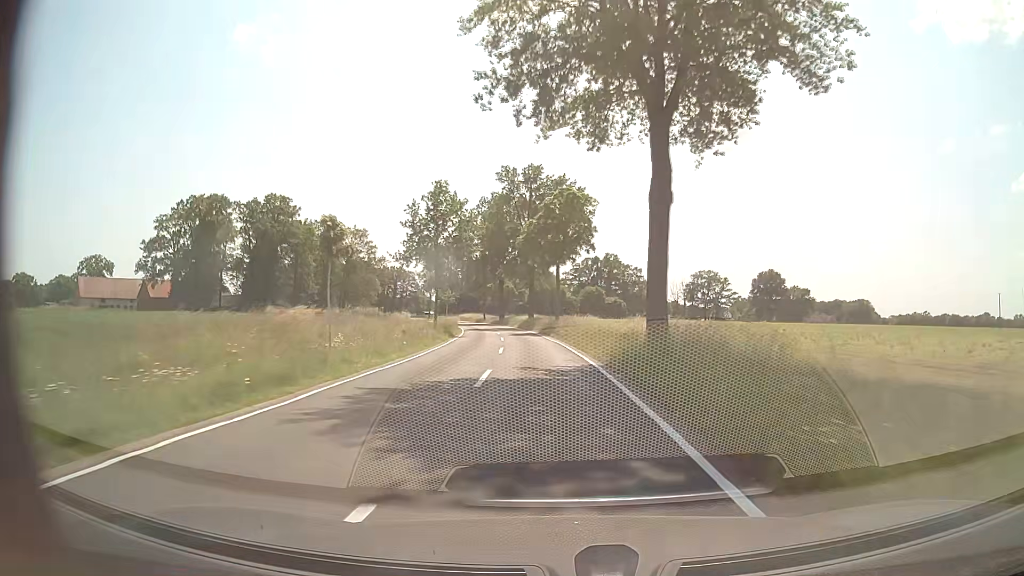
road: tertiary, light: Day
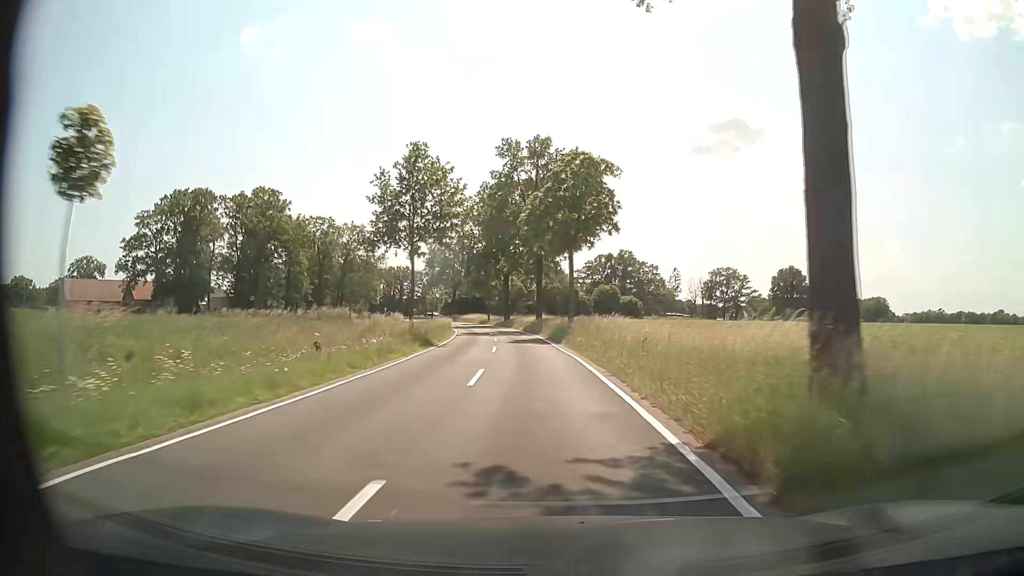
(0.0, +11.3) m; -1°
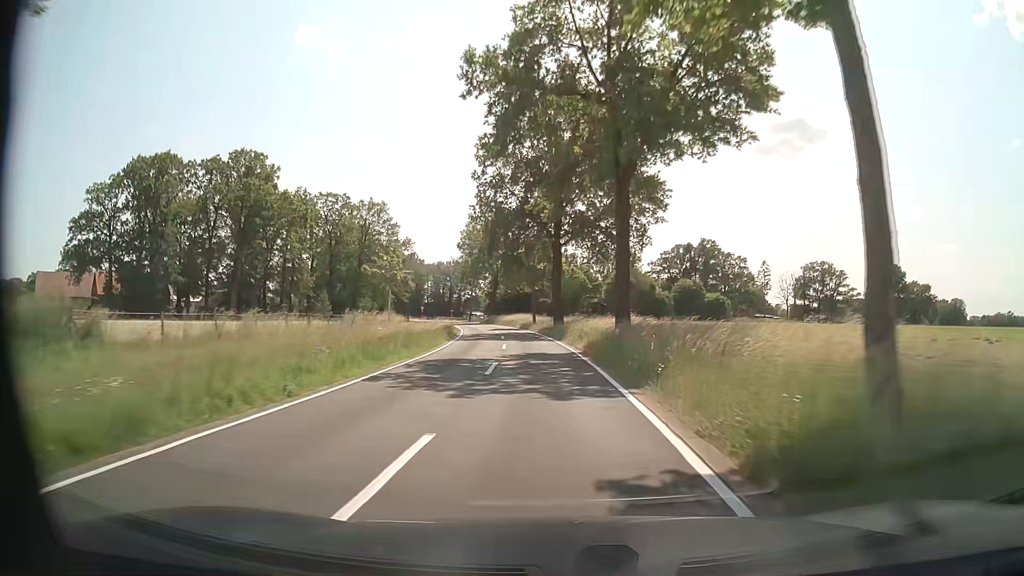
(-1.6, +33.8) m; -5°
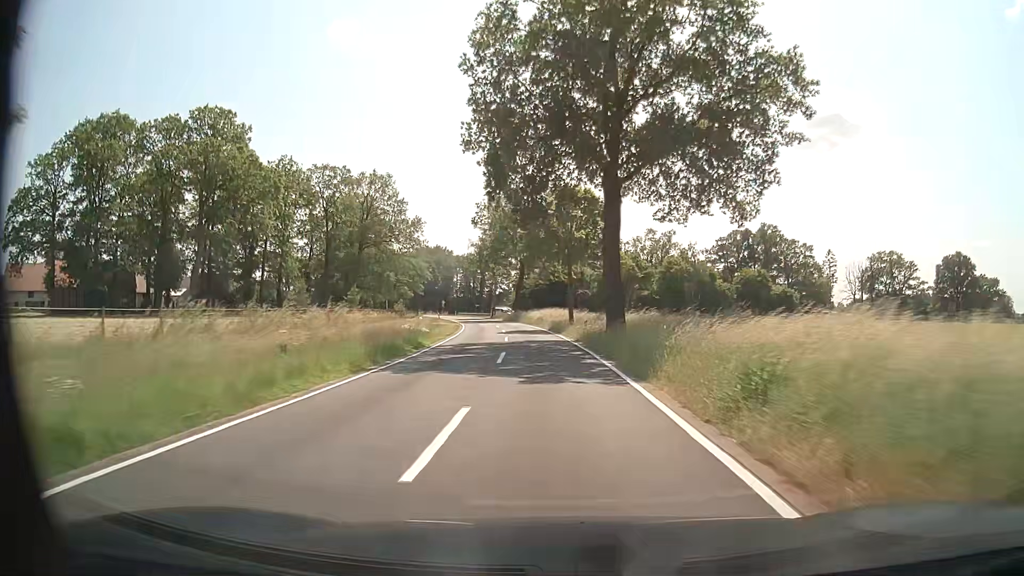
(-0.7, +22.5) m; -4°
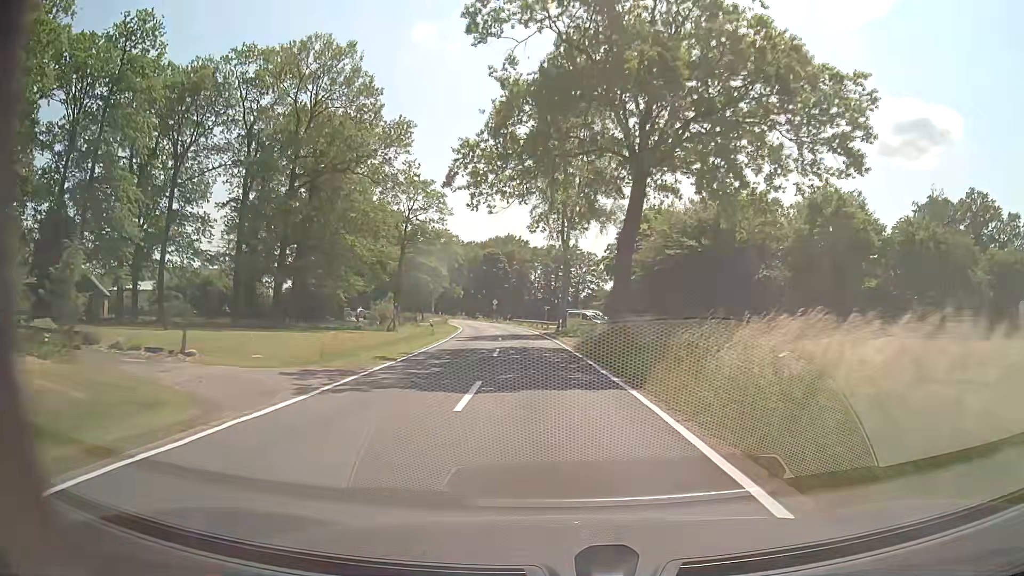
(-3.6, +56.1) m; -8°
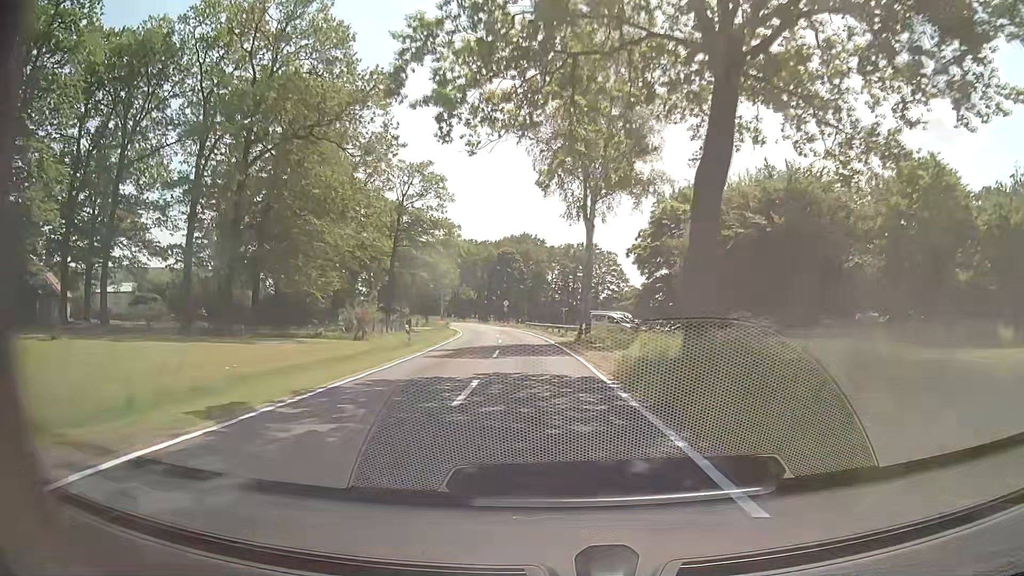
(-0.1, +11.3) m; -1°
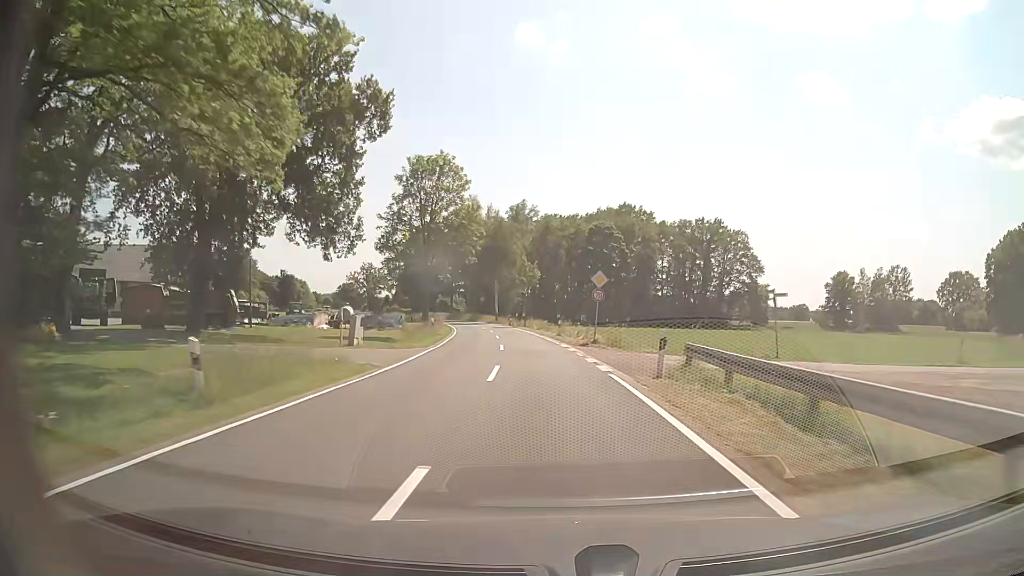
(-3.9, +56.2) m; -8°
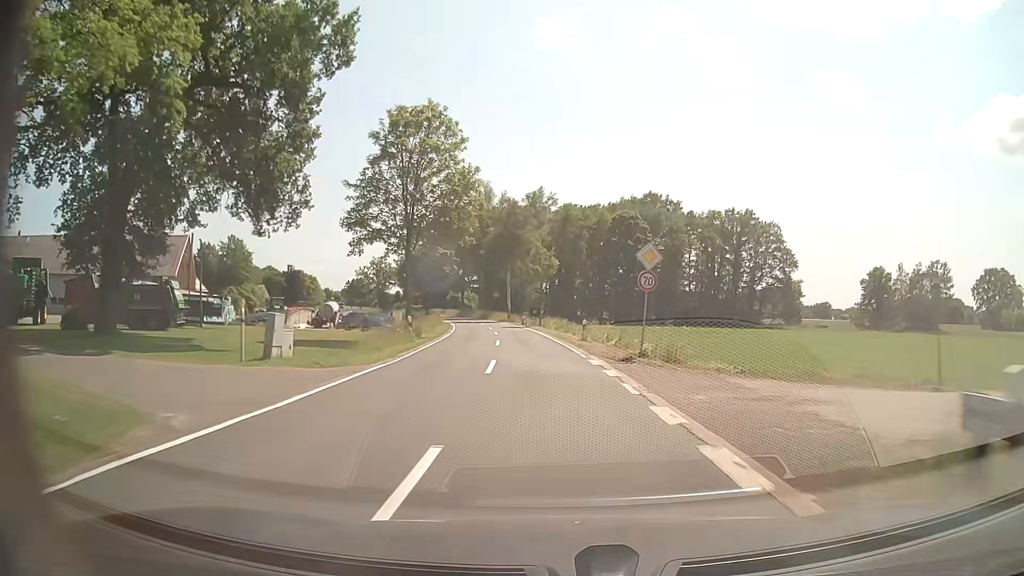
(-0.1, +11.3) m; -1°
(0, +10) (-1, +20) (-1, +30) (-2, +40) (-4, +50) (-5, +60) (-7, +70) (-9, +79) (-11, +89) (-13, +99) m
